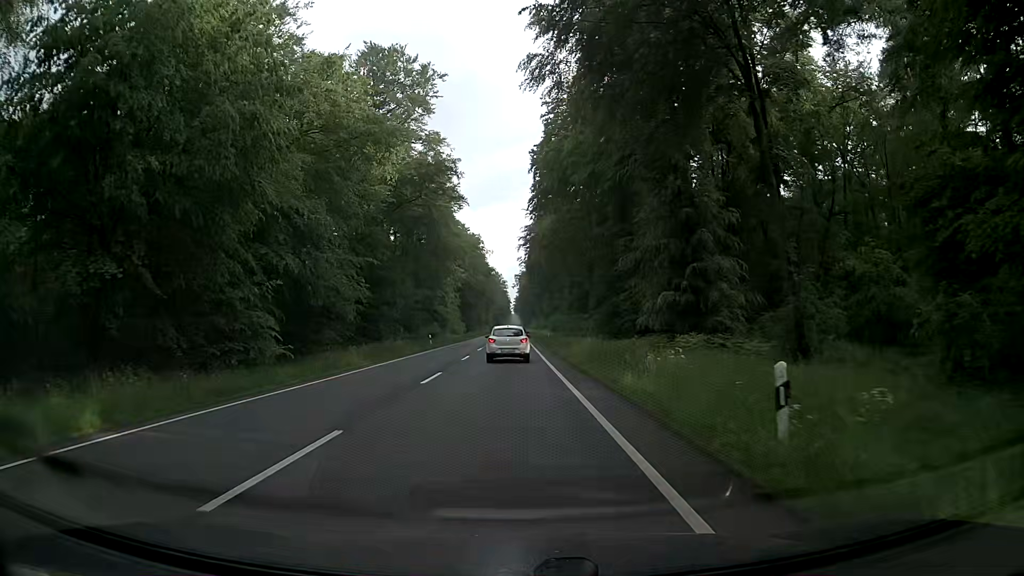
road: primary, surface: asphalt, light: Day
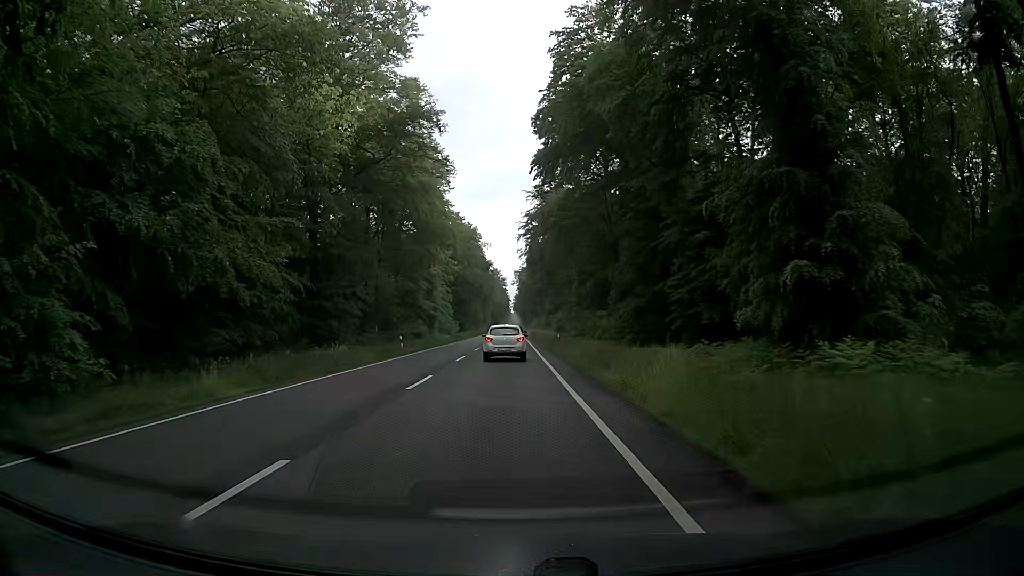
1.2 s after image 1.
(0.0, +14.1) m; -1°
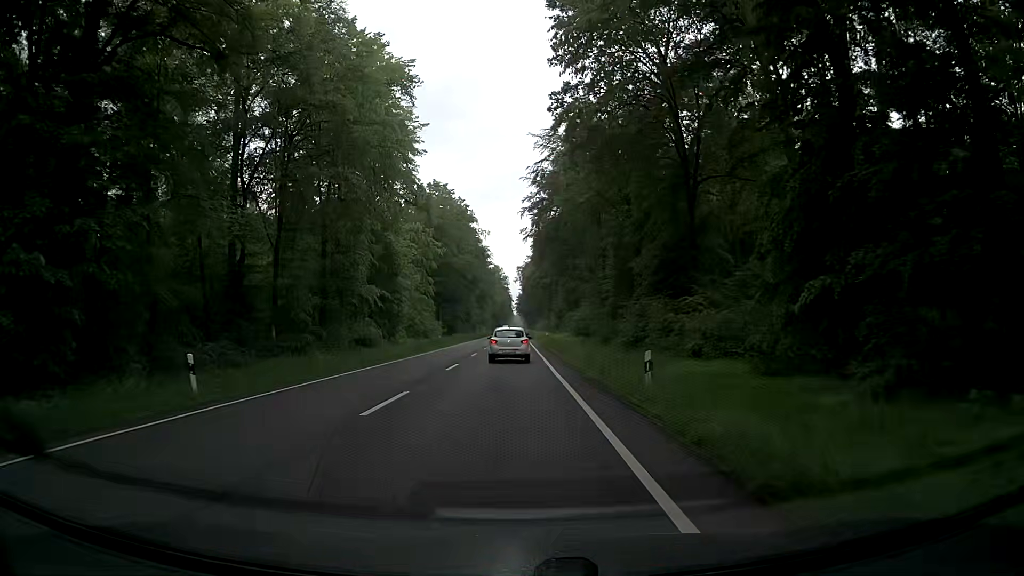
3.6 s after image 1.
(+0.2, +29.0) m; 0°
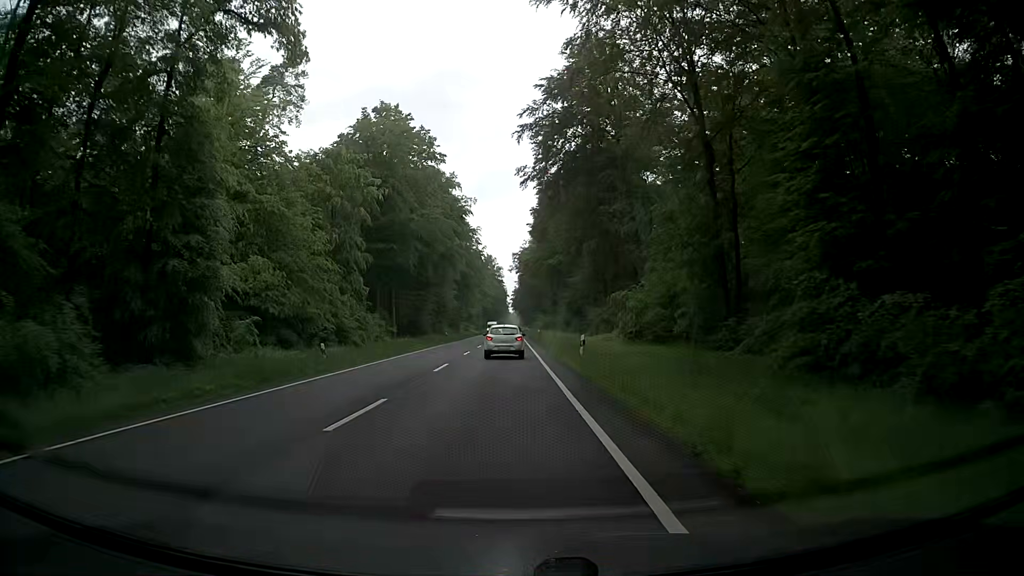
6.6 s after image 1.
(+0.1, +38.2) m; +2°
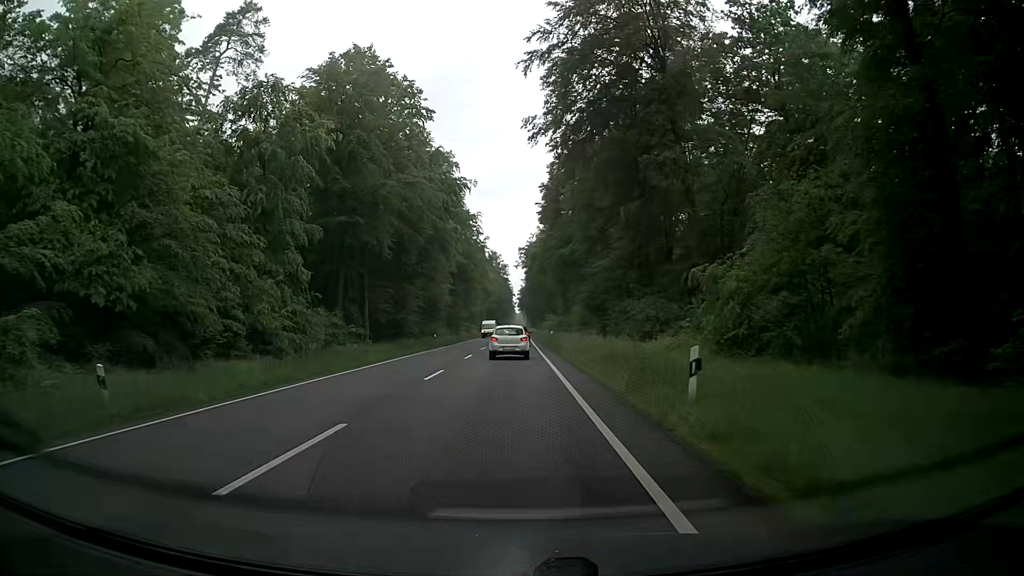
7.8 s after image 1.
(-0.5, +15.8) m; -1°
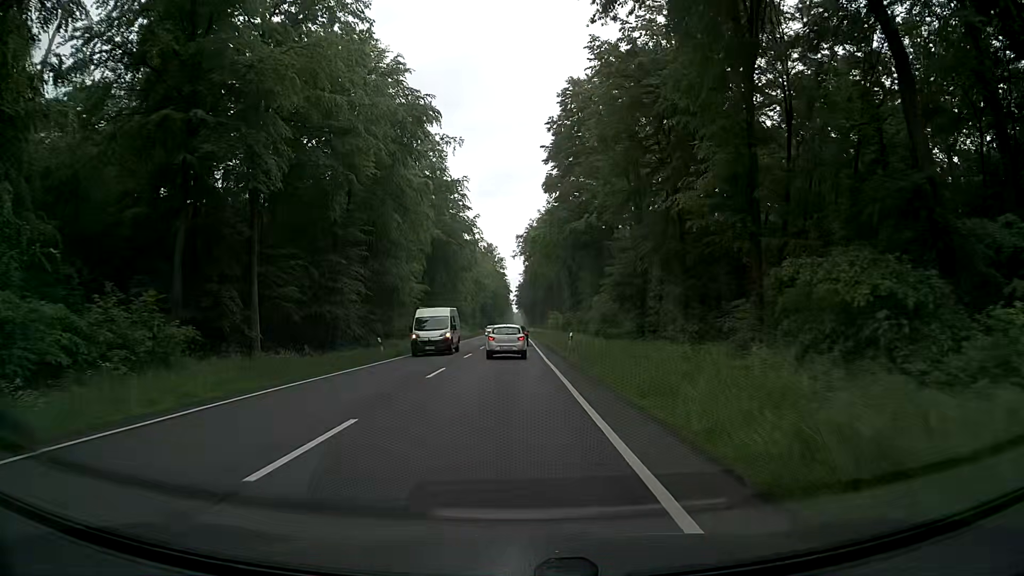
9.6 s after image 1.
(-0.2, +23.9) m; 0°
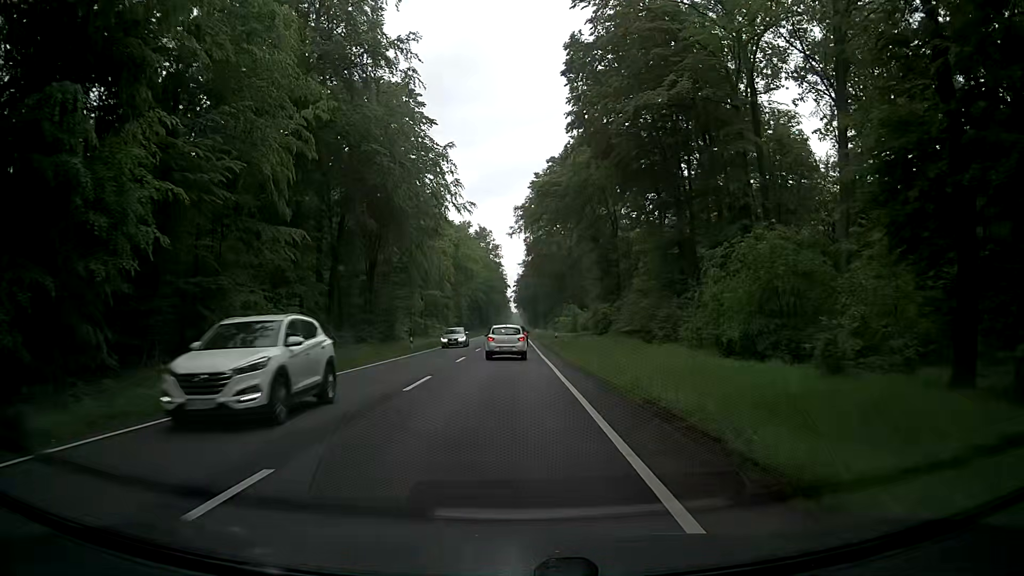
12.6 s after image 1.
(-0.3, +40.1) m; 0°
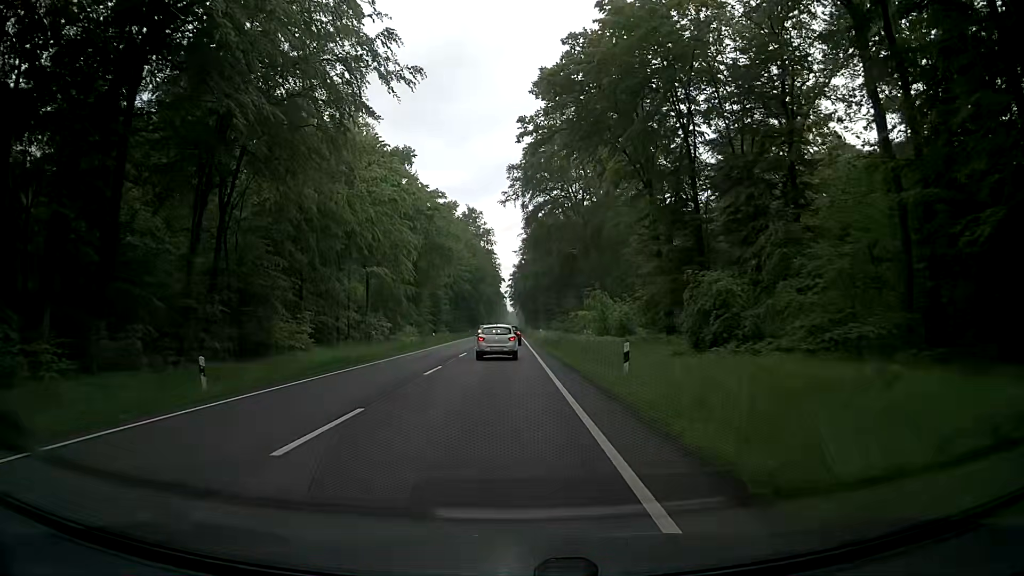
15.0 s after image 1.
(0.0, +31.9) m; 0°
(0, +10) (0, +20) (0, +30) (0, +40) (-1, +50) (-1, +60) (-1, +70) (-1, +80) (-1, +90) (-1, +100) m
